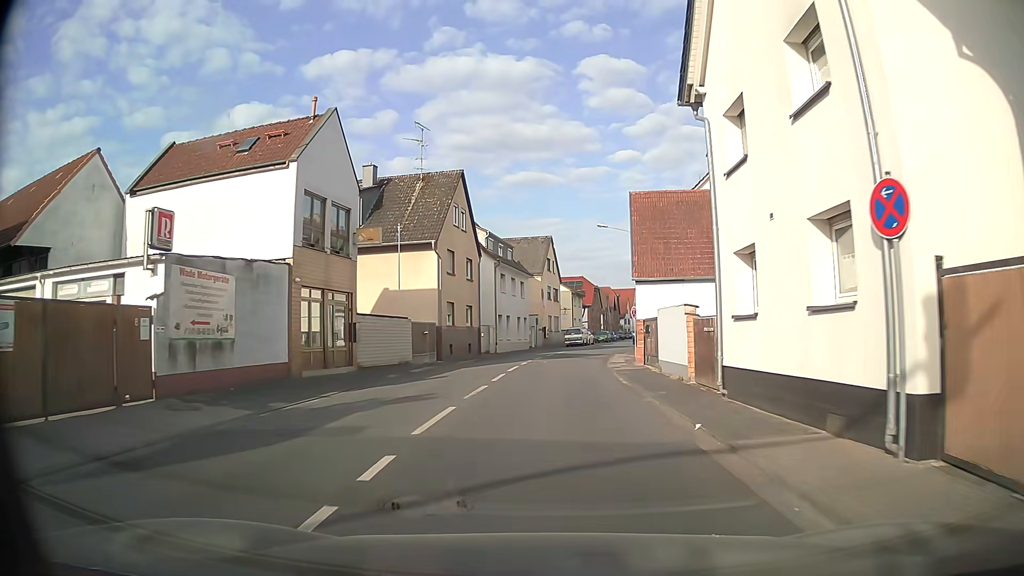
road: tertiary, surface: asphalt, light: Day
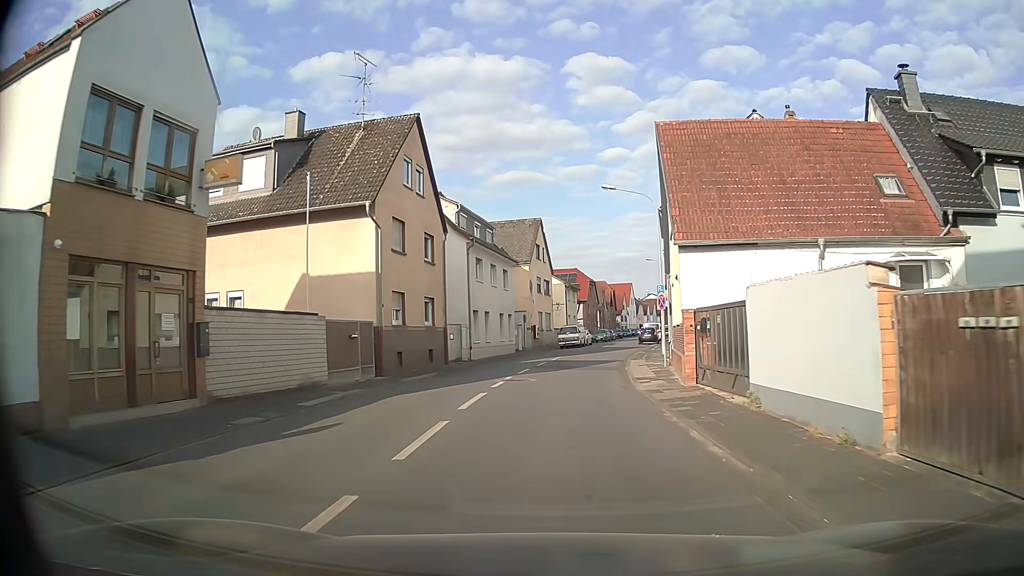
(-0.1, +10.7) m; 0°
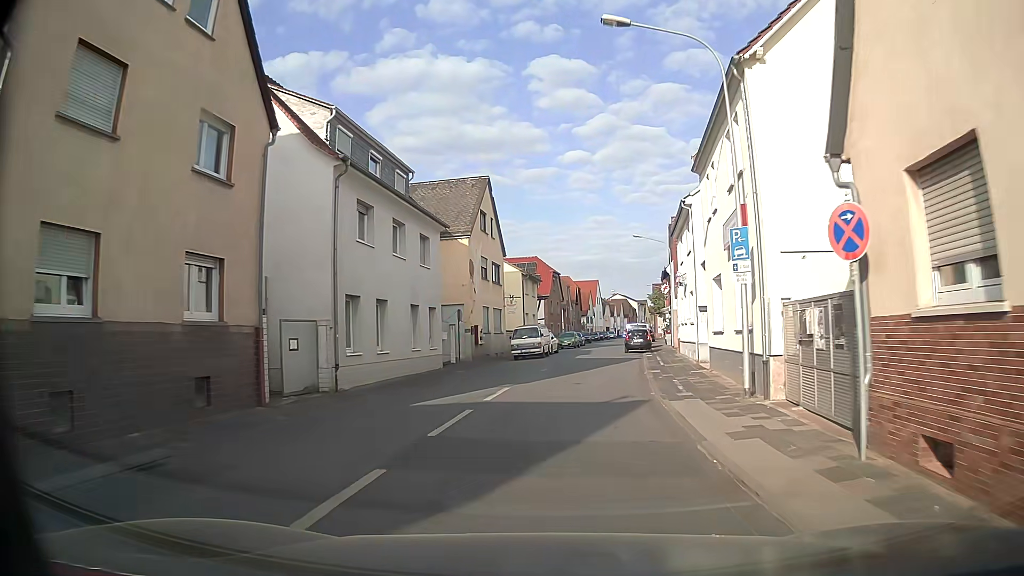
(+0.8, +17.3) m; +5°
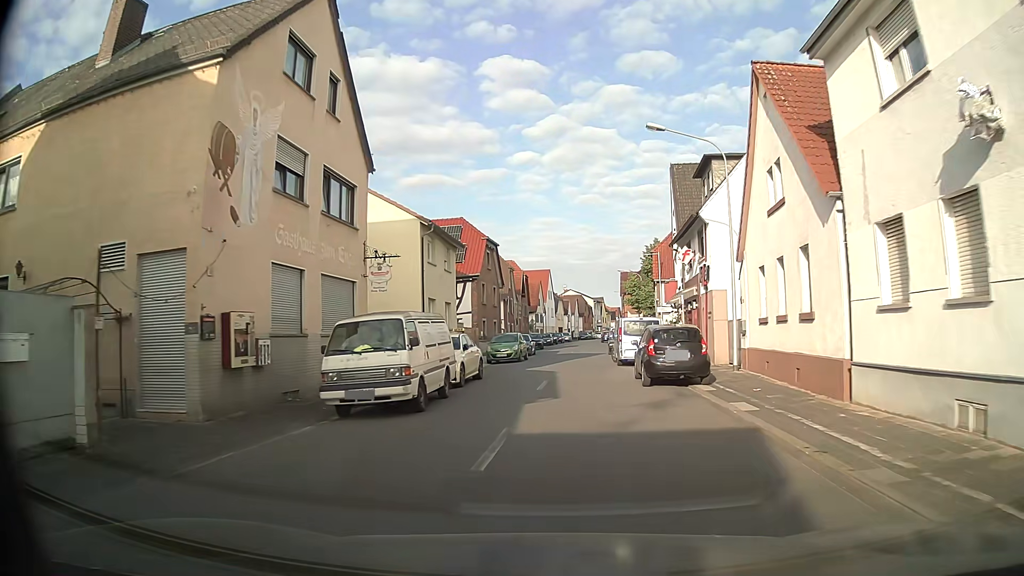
(+0.8, +25.4) m; +4°
(0, +10) (0, +20) (+1, +30) (+2, +40) (+2, +50) (+3, +60) (+4, +70) (+5, +80) (+6, +90) (+7, +100) m
